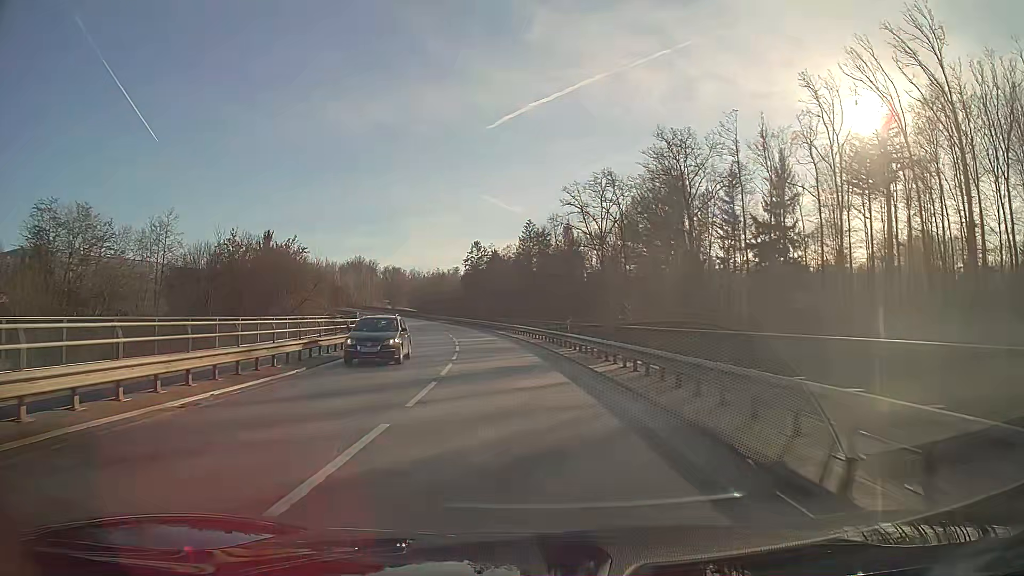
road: secondary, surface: asphalt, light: Day
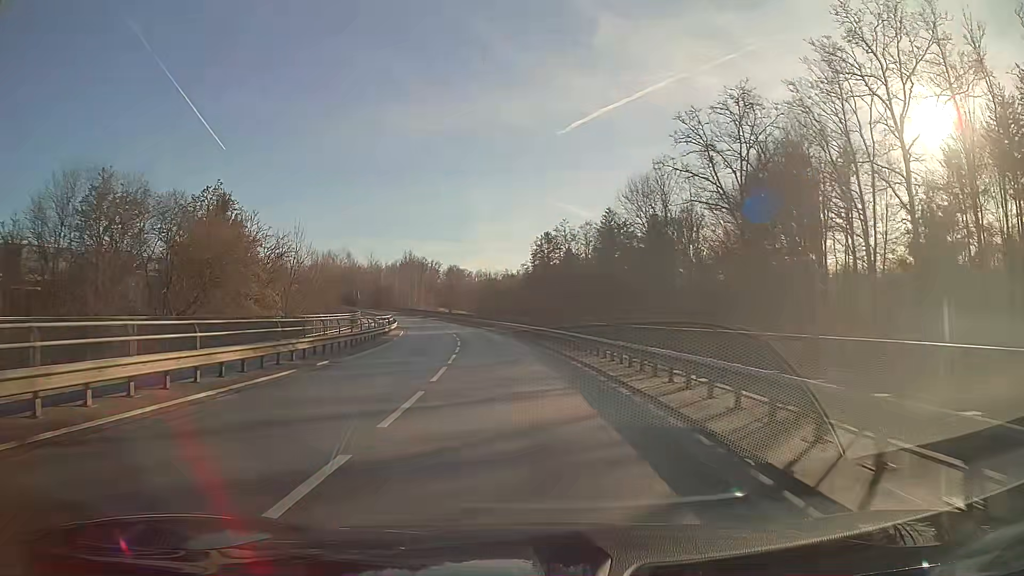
(-1.8, +32.4) m; -6°
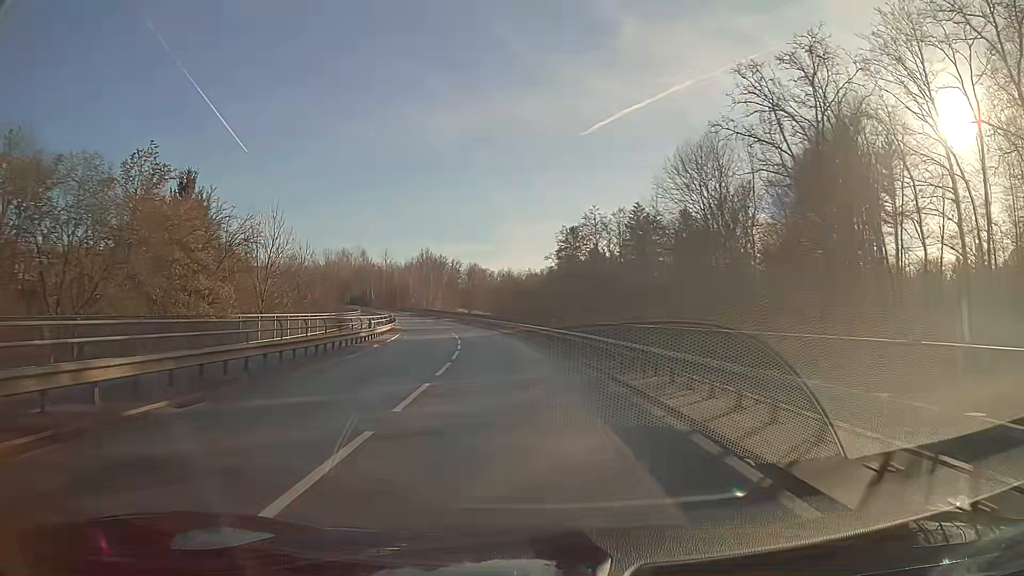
(-0.2, +10.7) m; -2°
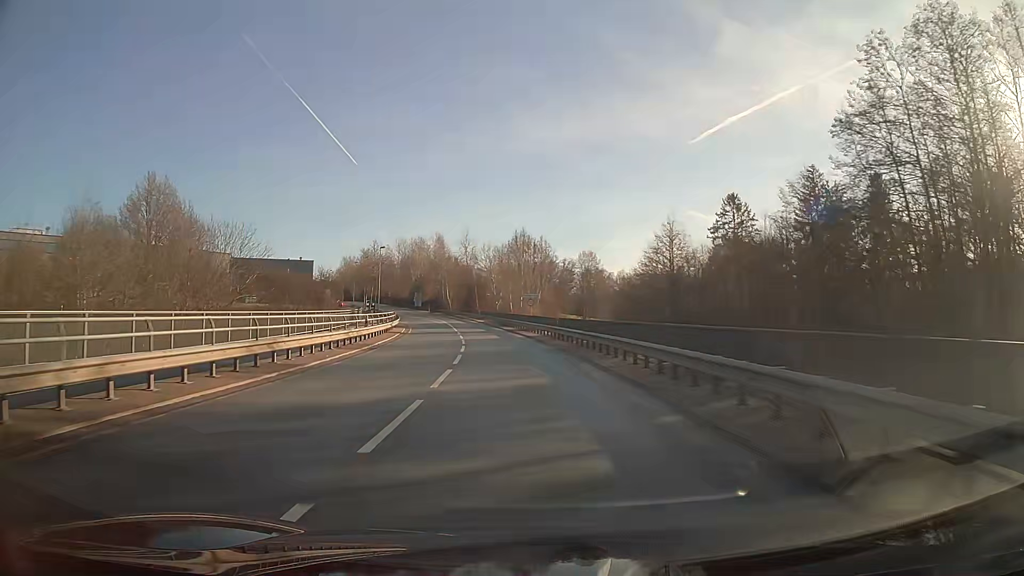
(-4.5, +51.3) m; -10°
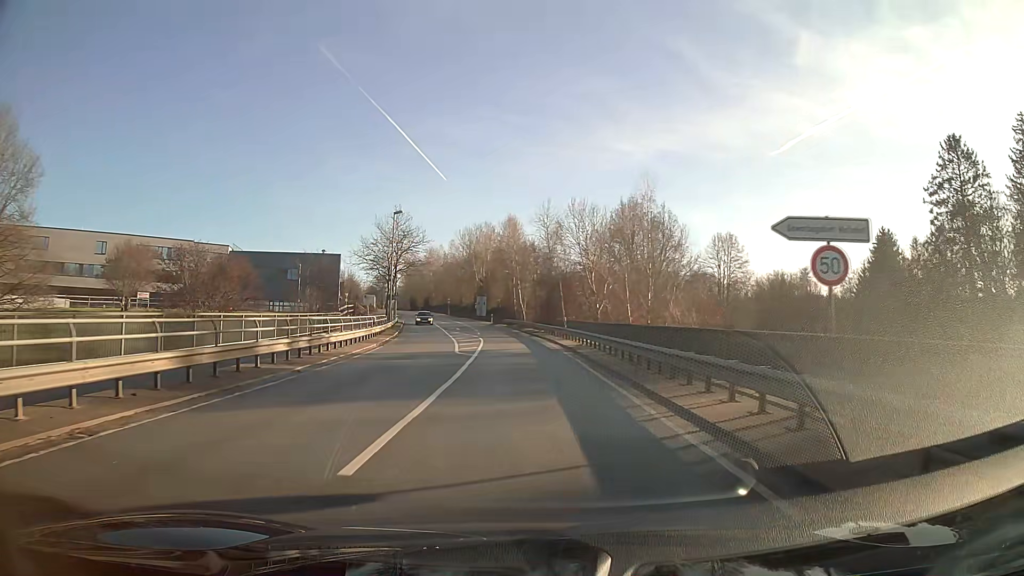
(-2.9, +42.9) m; -7°
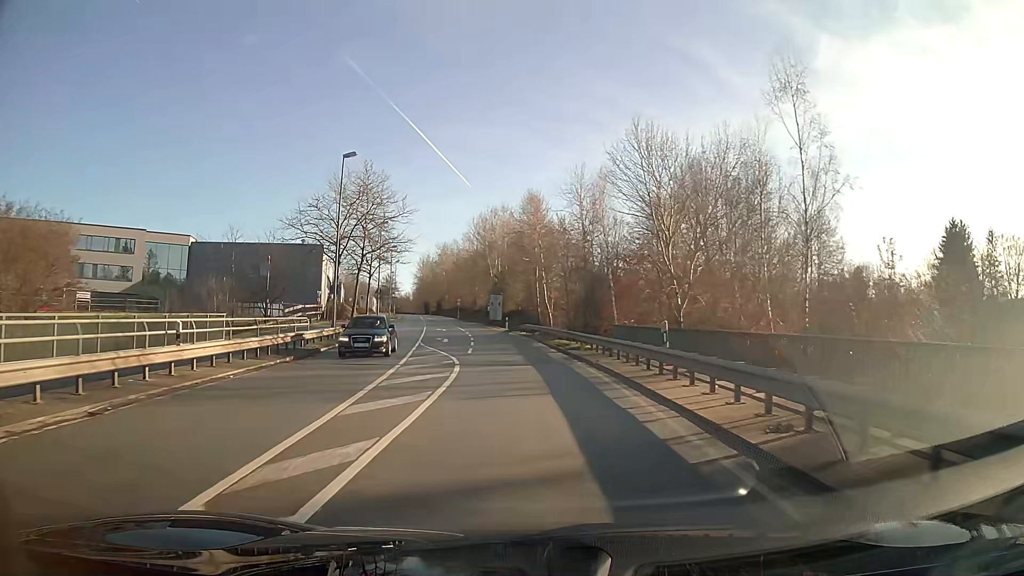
(-0.4, +22.8) m; -2°
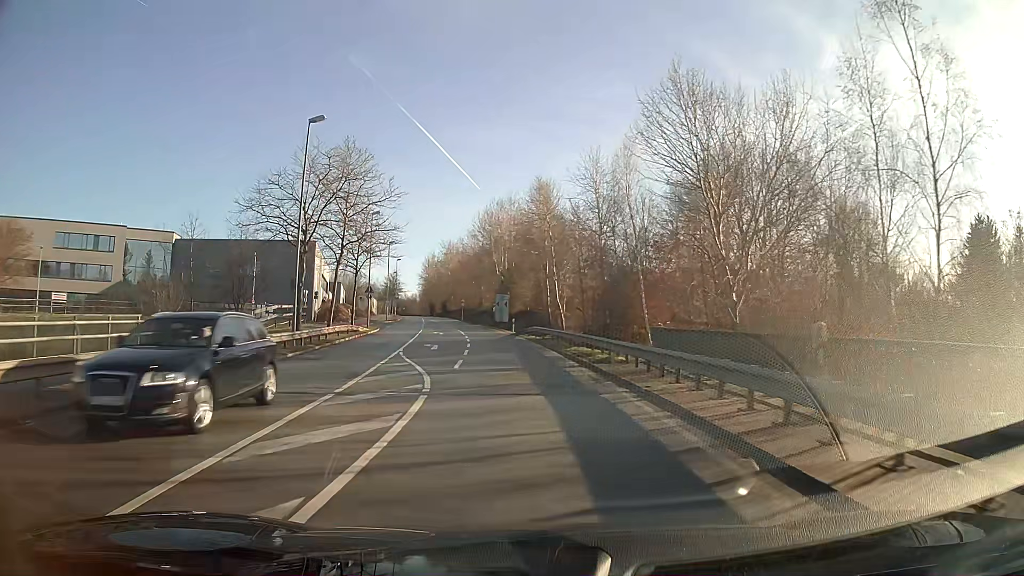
(-0.1, +7.5) m; -1°
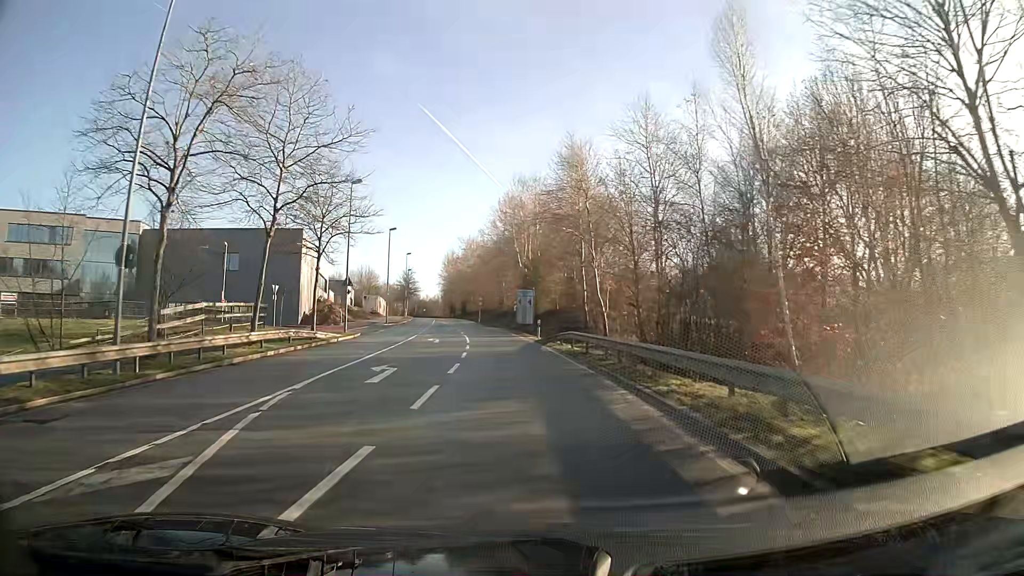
(-0.3, +14.9) m; -2°
(0, +10) (-1, +20) (-1, +30) (-2, +40) (-4, +50) (-5, +60) (-7, +70) (-9, +79) (-11, +89) (-12, +99) m
